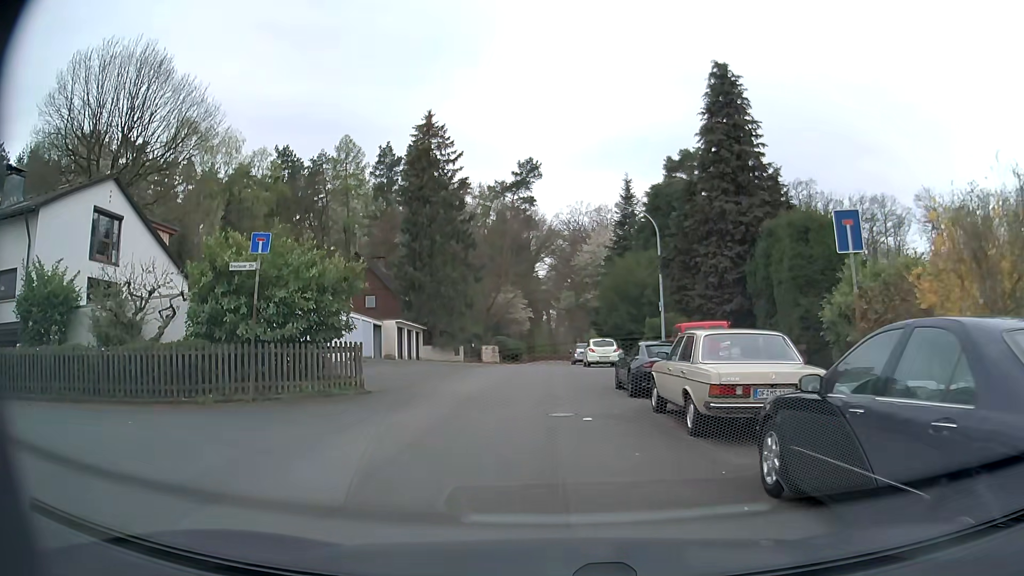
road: residential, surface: asphalt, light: Day
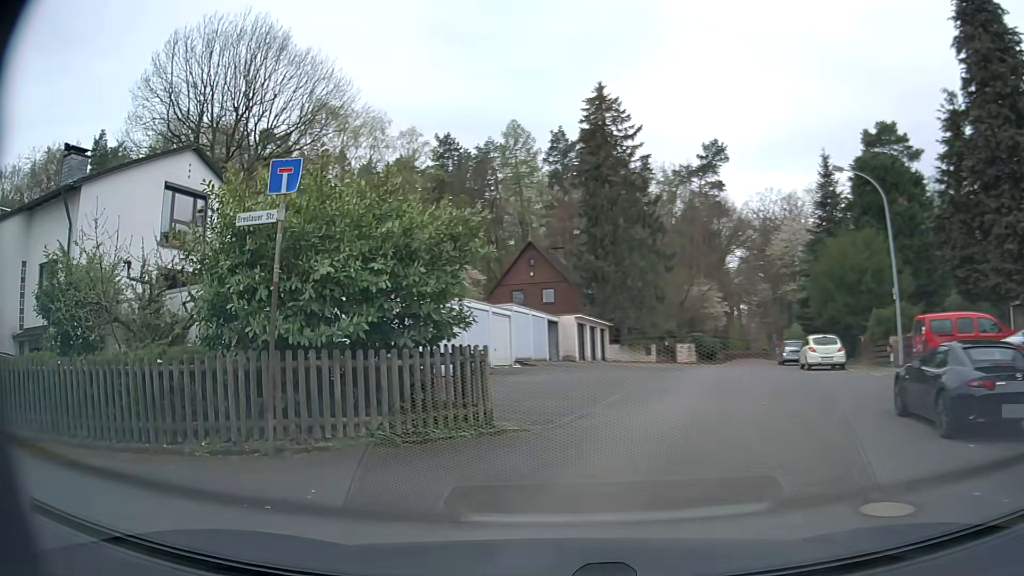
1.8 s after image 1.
(-0.4, +6.5) m; -14°
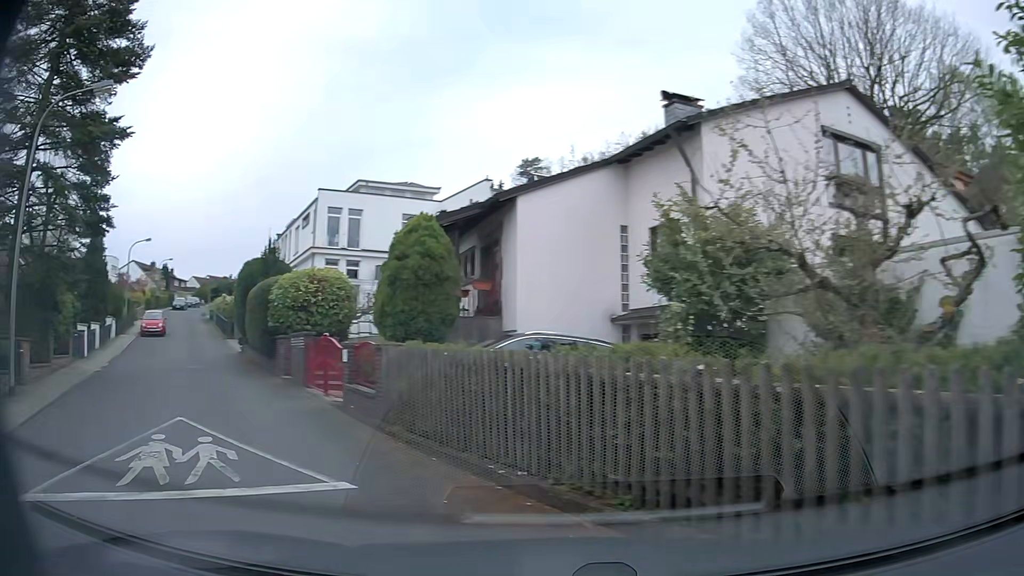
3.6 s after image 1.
(-2.5, +5.0) m; -55°
(-4, +9) (-9, +17) (-15, +26) (-20, +34) (-26, +42) (-32, +51) (-38, +59) (-43, +67) (-47, +76) (-51, +86) m
